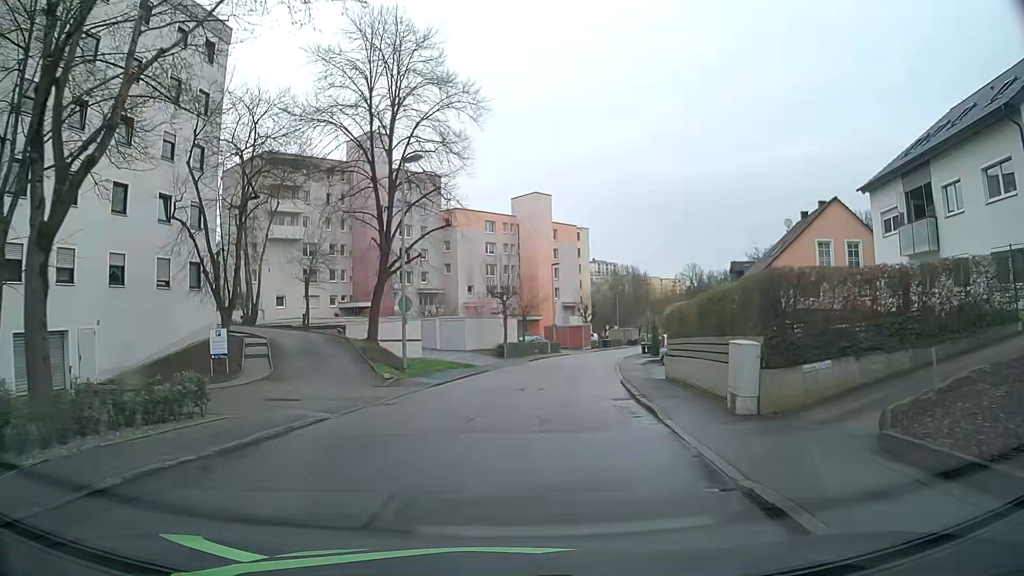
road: residential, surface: asphalt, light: Day
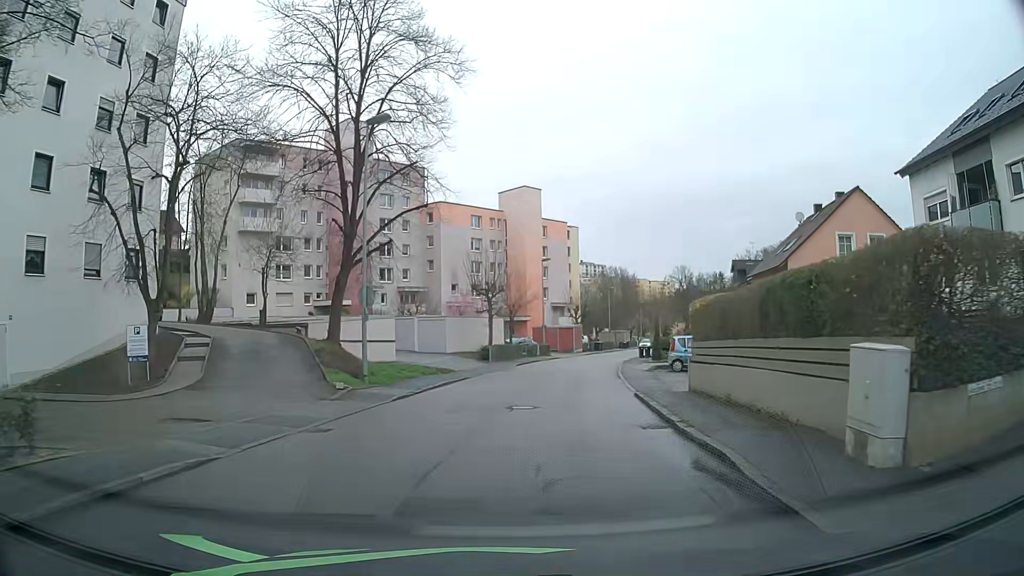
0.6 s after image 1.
(+0.1, +4.7) m; +2°
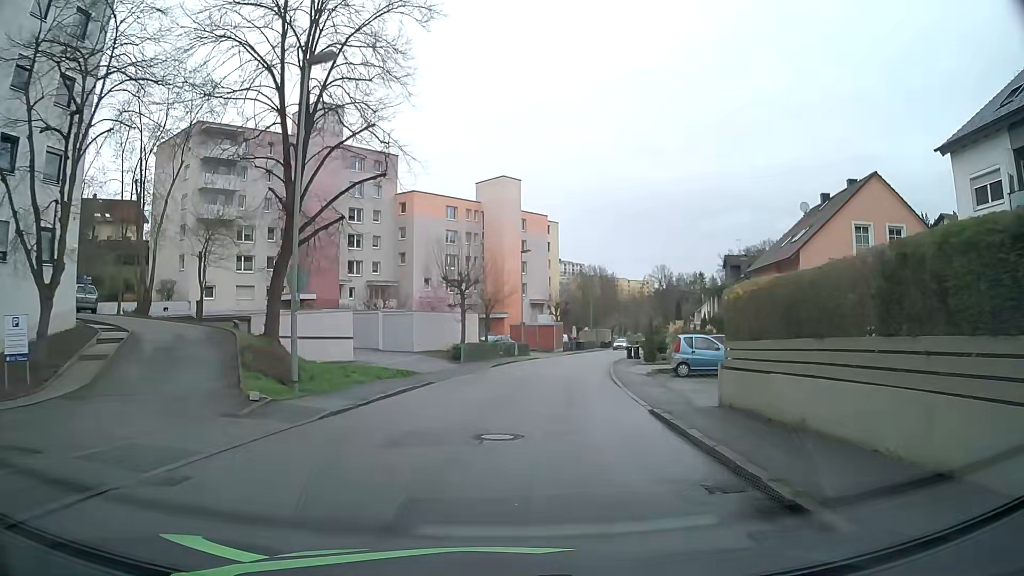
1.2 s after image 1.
(0.0, +4.7) m; +1°
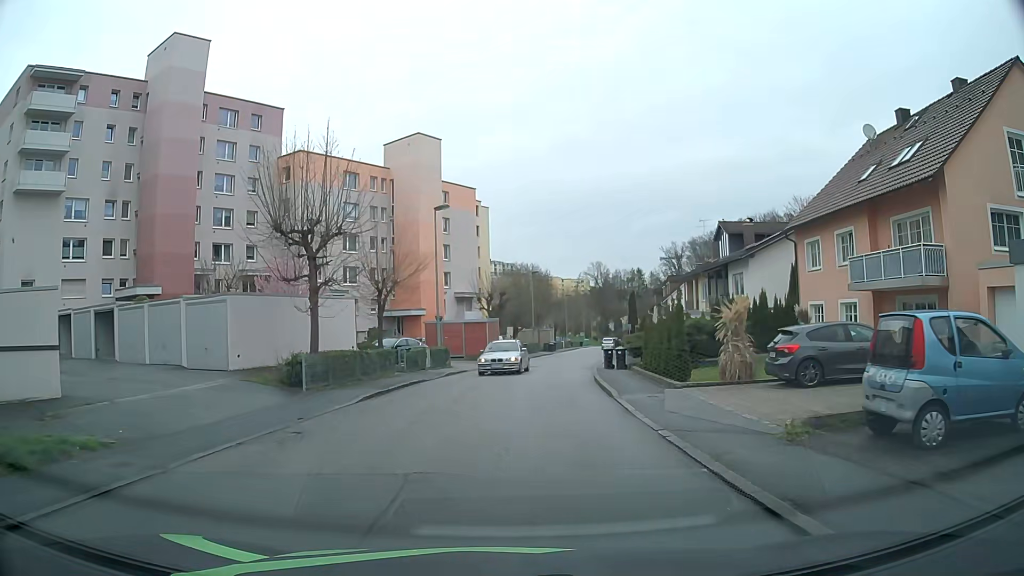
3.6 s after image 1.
(+1.0, +18.1) m; +6°
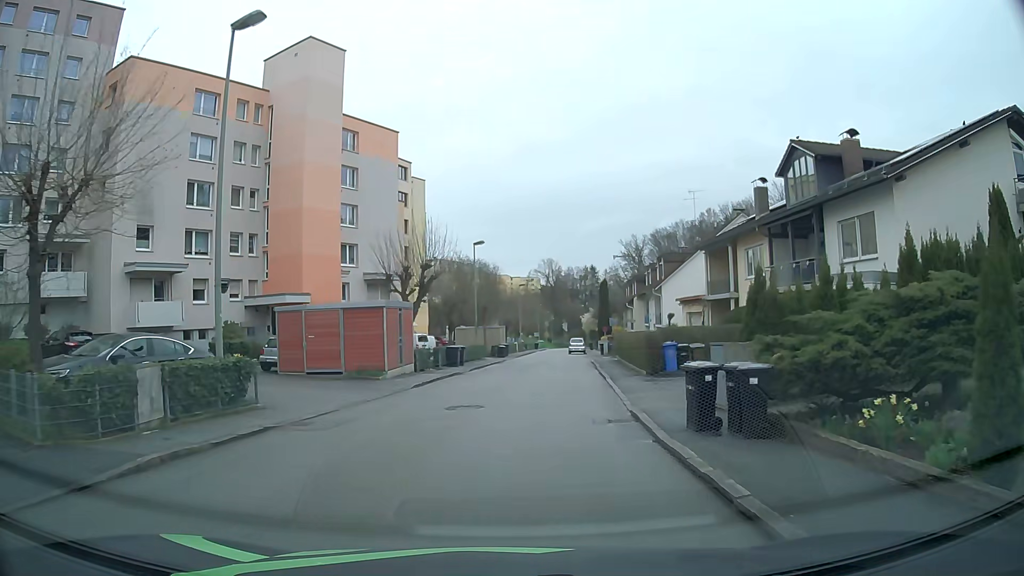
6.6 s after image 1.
(+1.0, +21.3) m; +4°
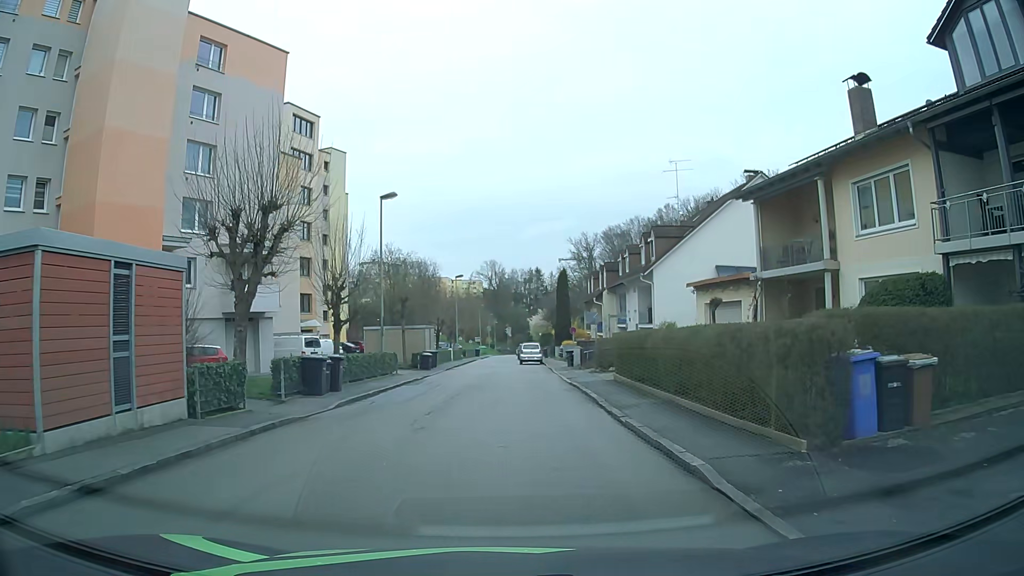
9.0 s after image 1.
(+0.8, +16.7) m; +5°
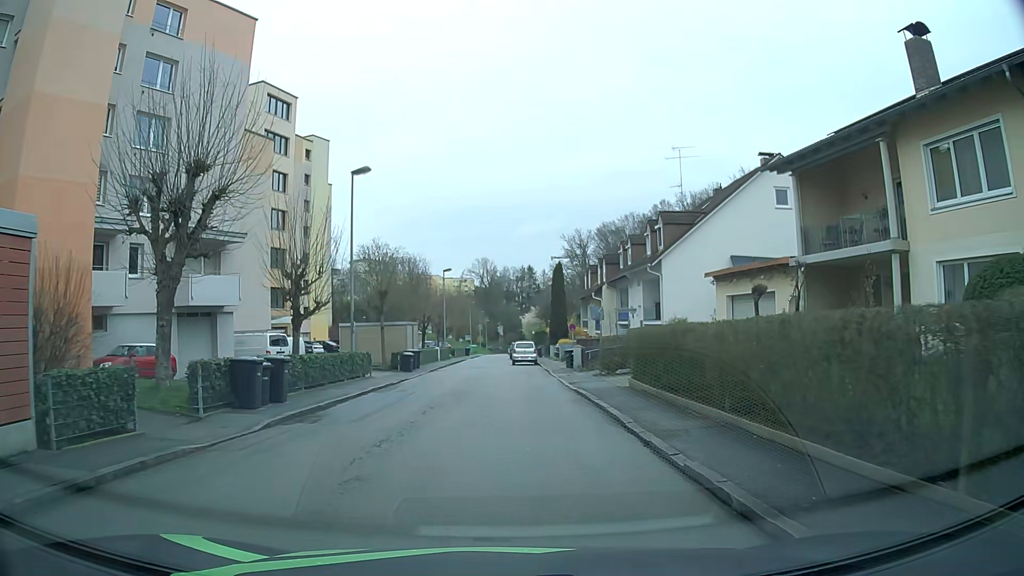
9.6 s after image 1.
(0.0, +4.4) m; +1°
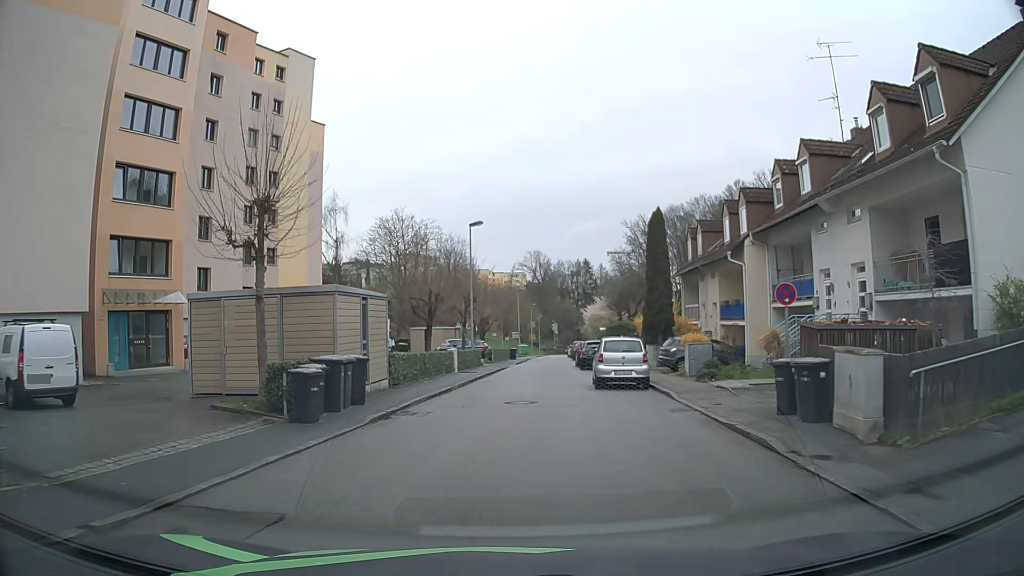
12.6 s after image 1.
(-0.6, +23.7) m; -4°
(0, +10) (0, +20) (+1, +30) (+1, +40) (+2, +50) (+3, +60) (+4, +70) (+4, +80) (+5, +90) (+6, +100) m
